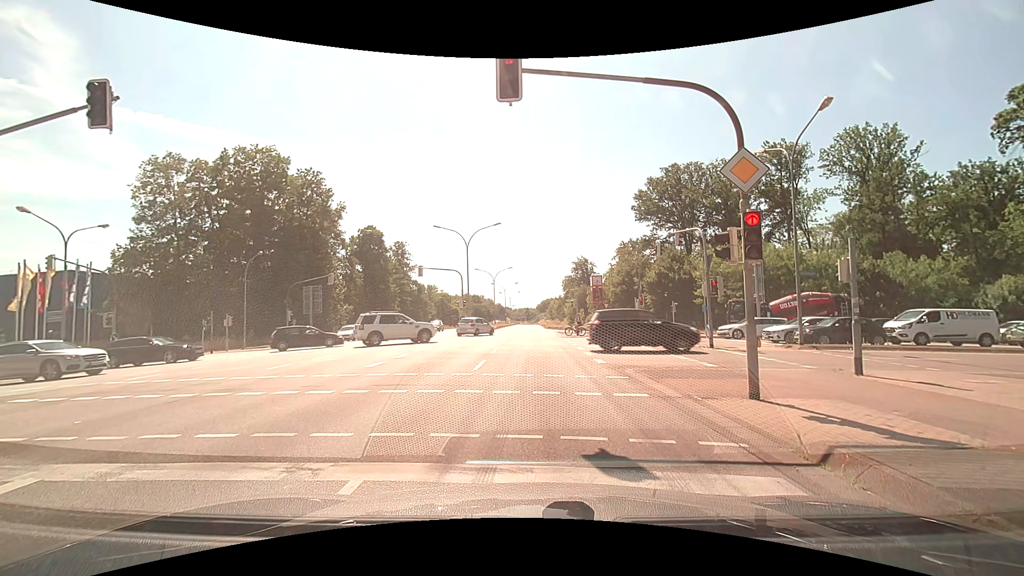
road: primary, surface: asphalt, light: Day
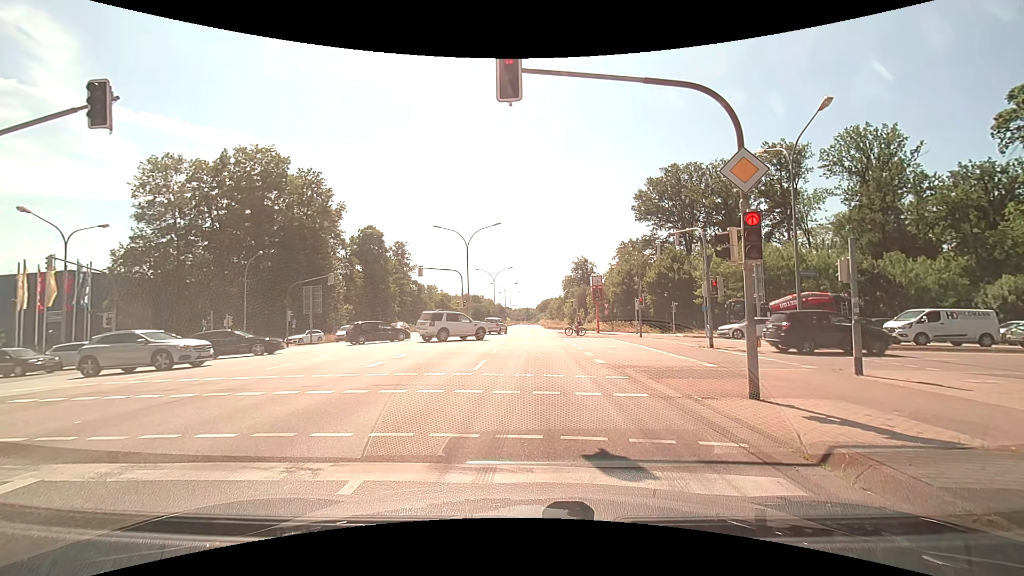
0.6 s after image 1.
(0.0, 0.0) m; 0°
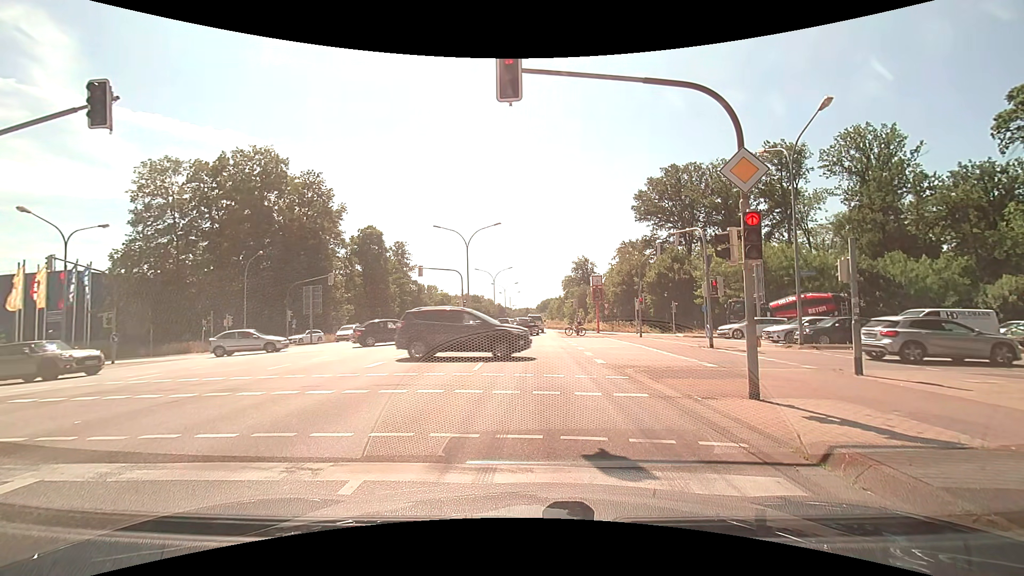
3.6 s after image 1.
(0.0, 0.0) m; 0°
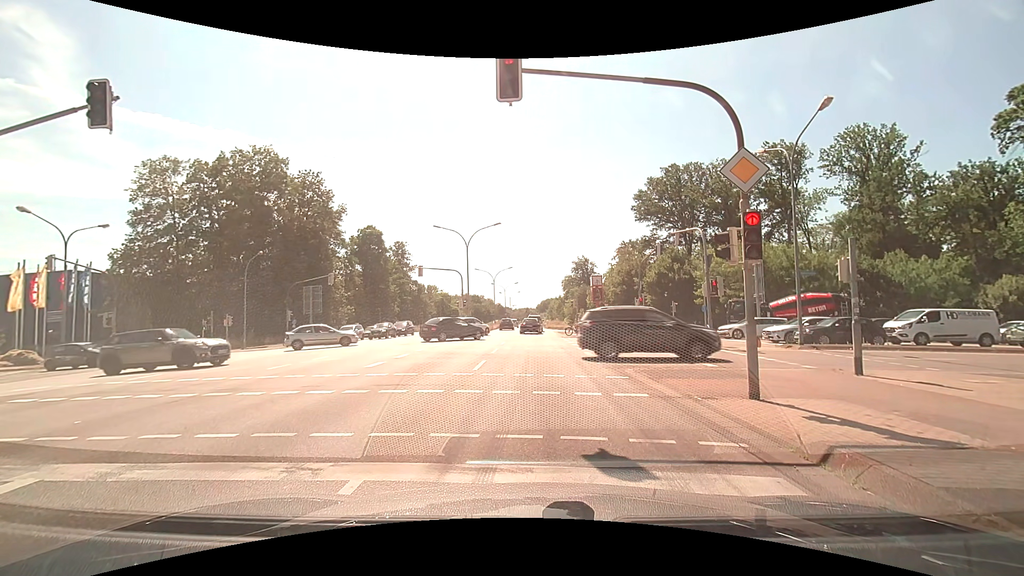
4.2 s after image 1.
(0.0, 0.0) m; 0°
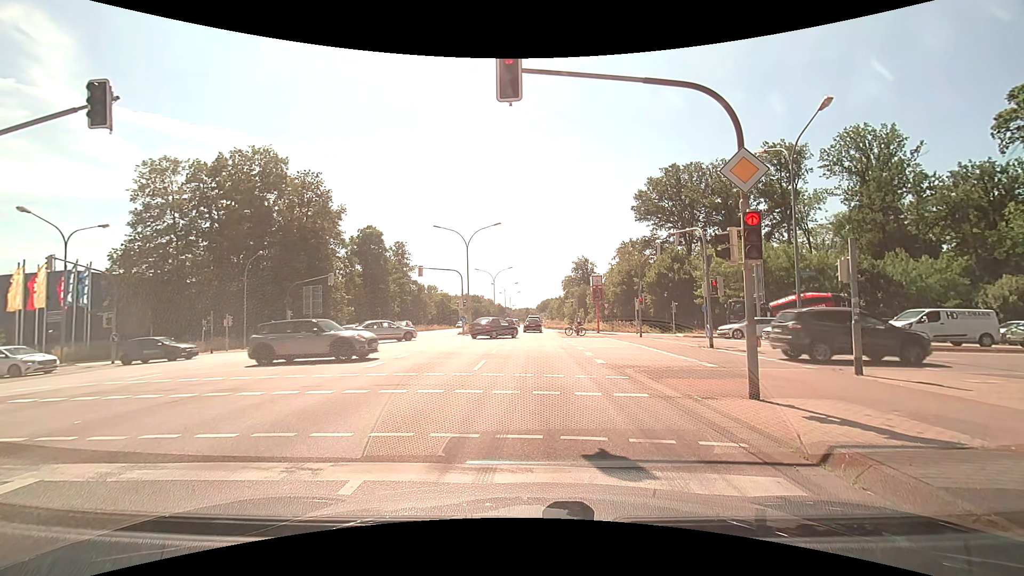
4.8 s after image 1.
(0.0, 0.0) m; 0°
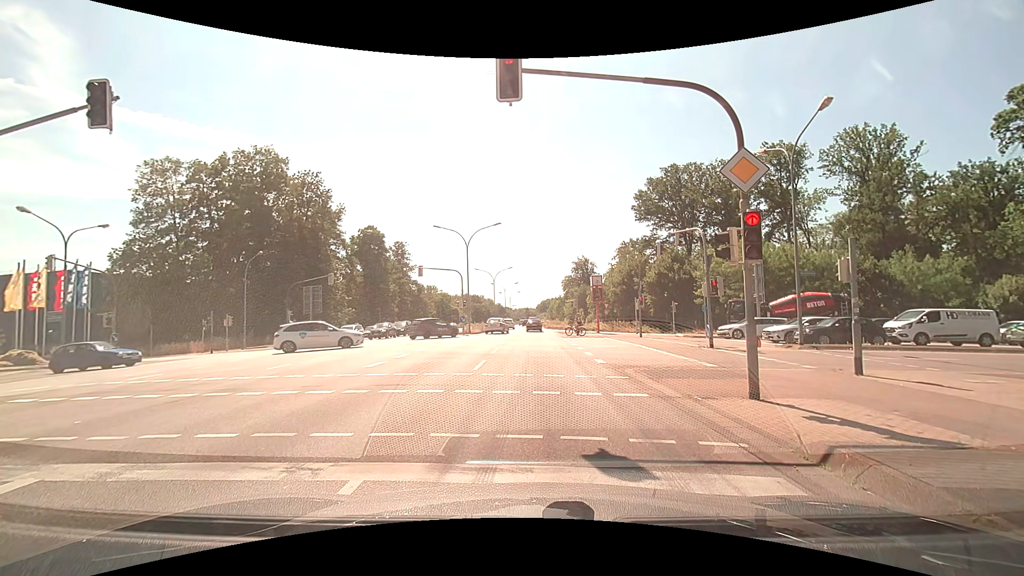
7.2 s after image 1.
(0.0, 0.0) m; 0°
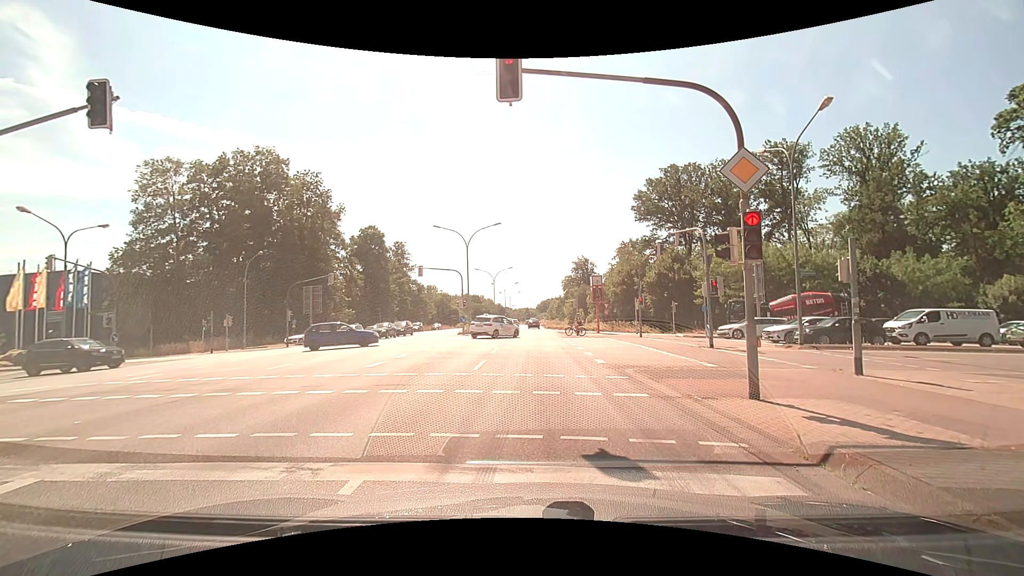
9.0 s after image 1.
(0.0, 0.0) m; 0°
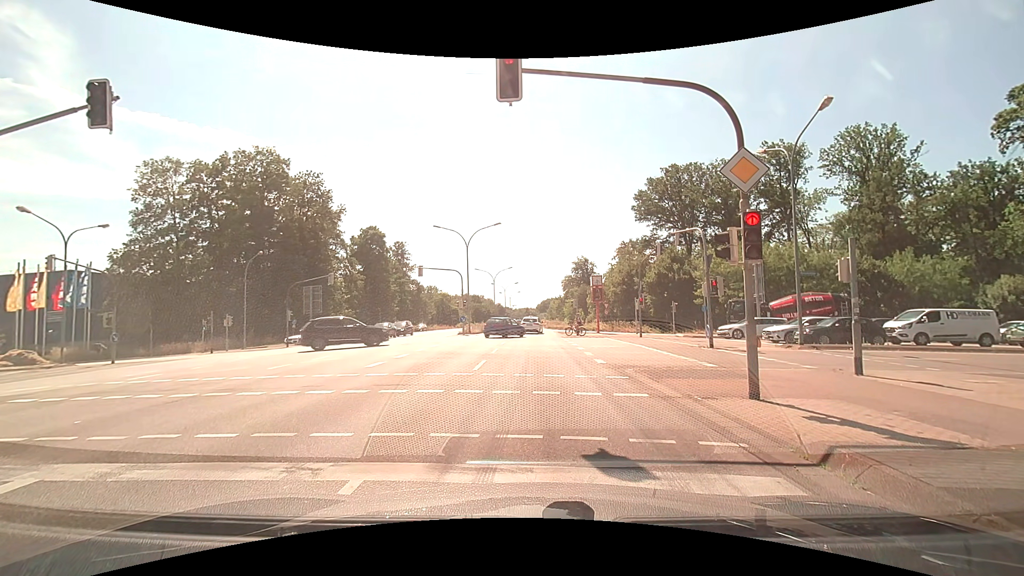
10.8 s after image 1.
(0.0, 0.0) m; 0°
(-1, +10) (-1, +20) (-2, +30) (-3, +40) (-3, +50) (-4, +60) (-5, +70) (-6, +80) (-6, +90) (-7, +100) m
